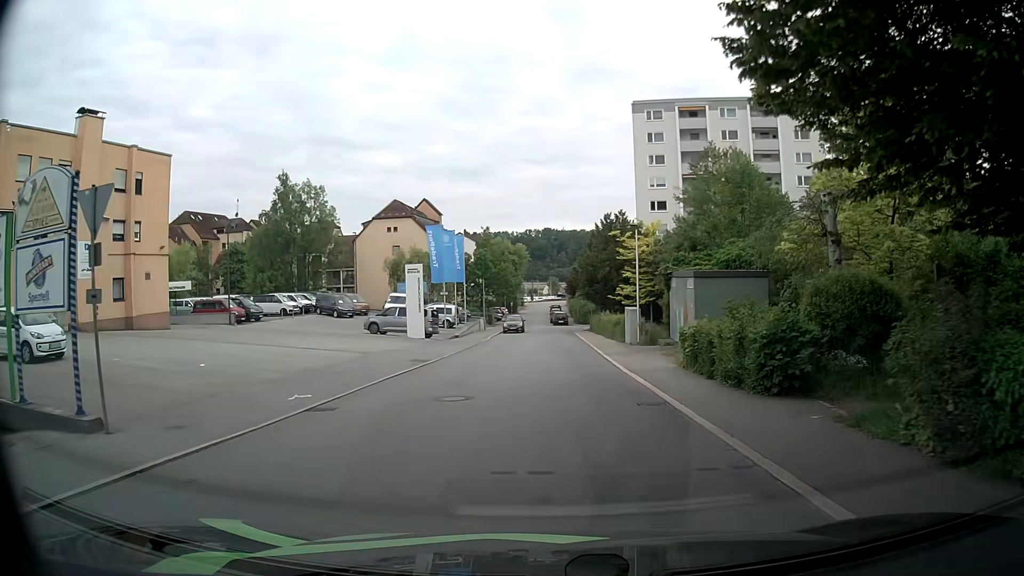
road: residential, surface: asphalt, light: Day
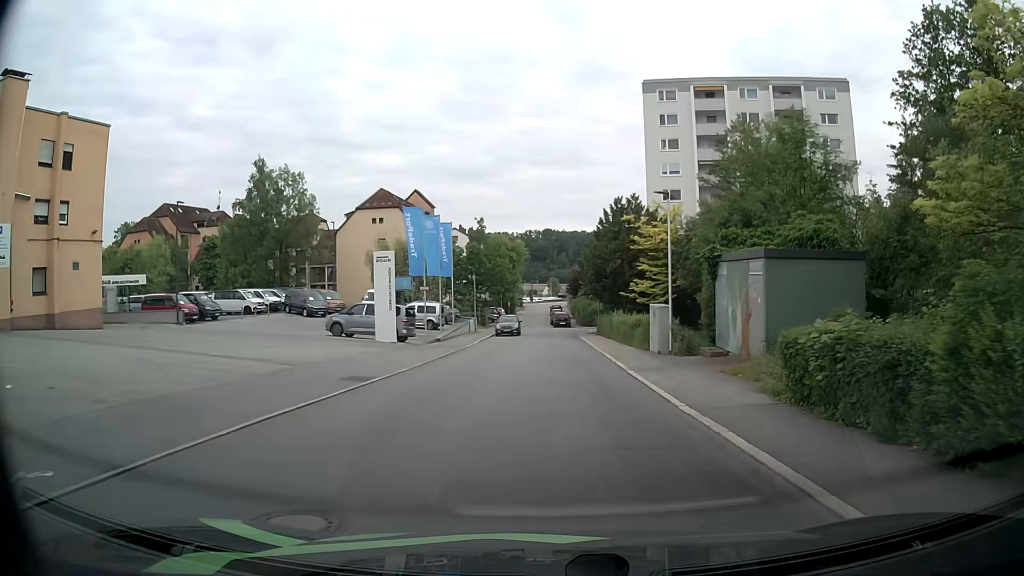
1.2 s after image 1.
(+0.1, +7.9) m; 0°
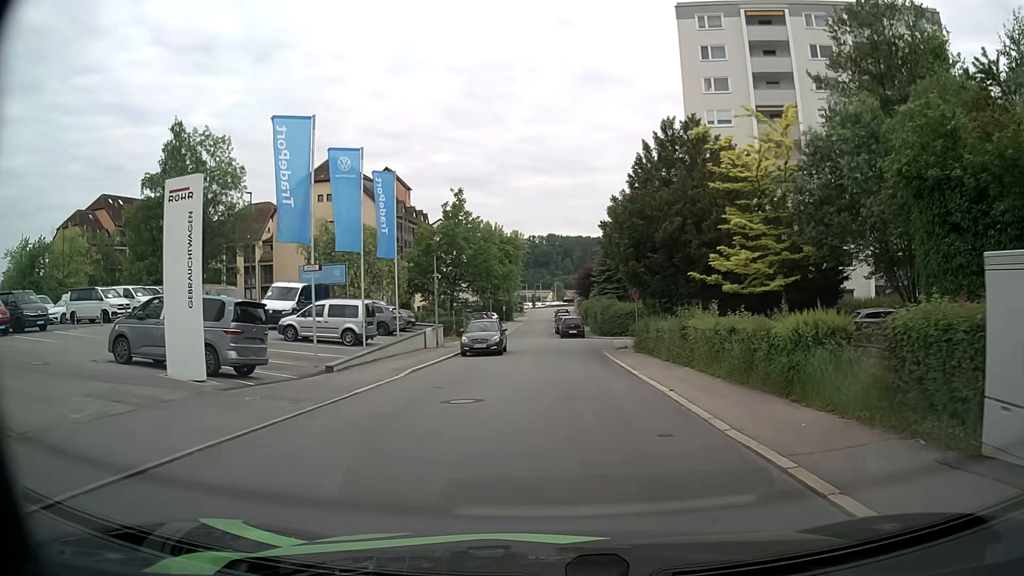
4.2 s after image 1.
(+0.3, +19.9) m; 0°
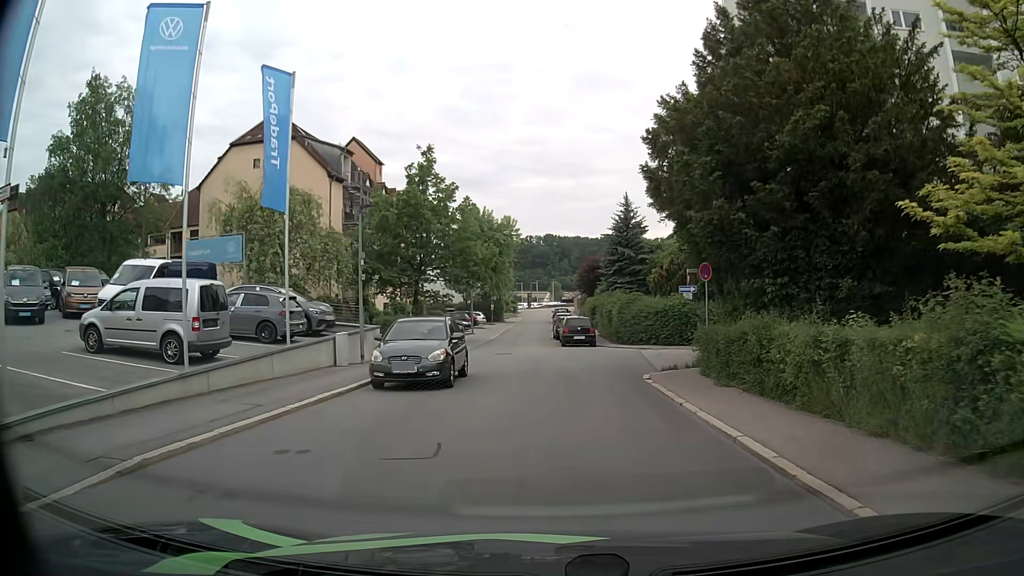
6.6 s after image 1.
(0.0, +13.5) m; 0°
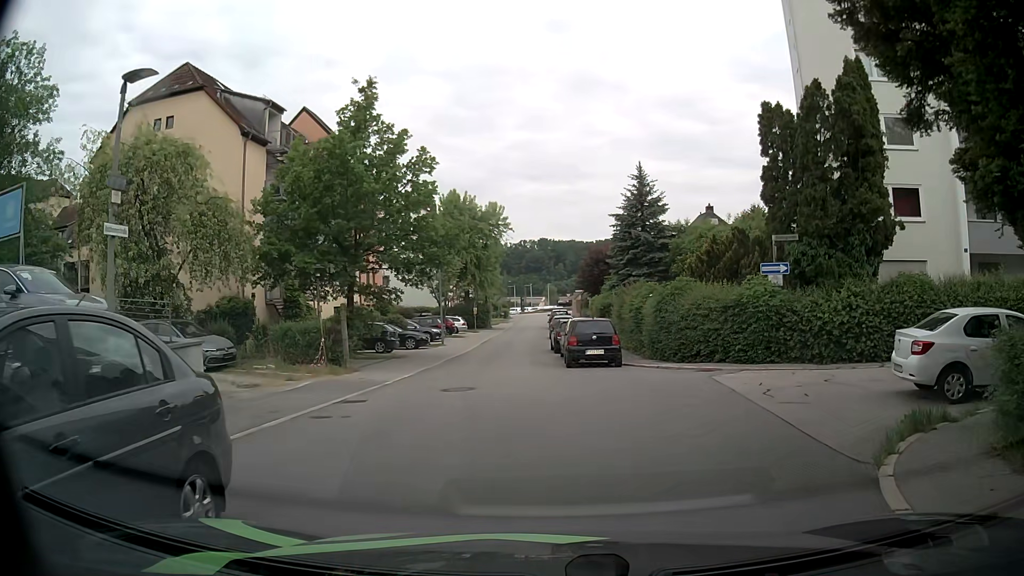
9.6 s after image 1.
(0.0, +12.6) m; +1°
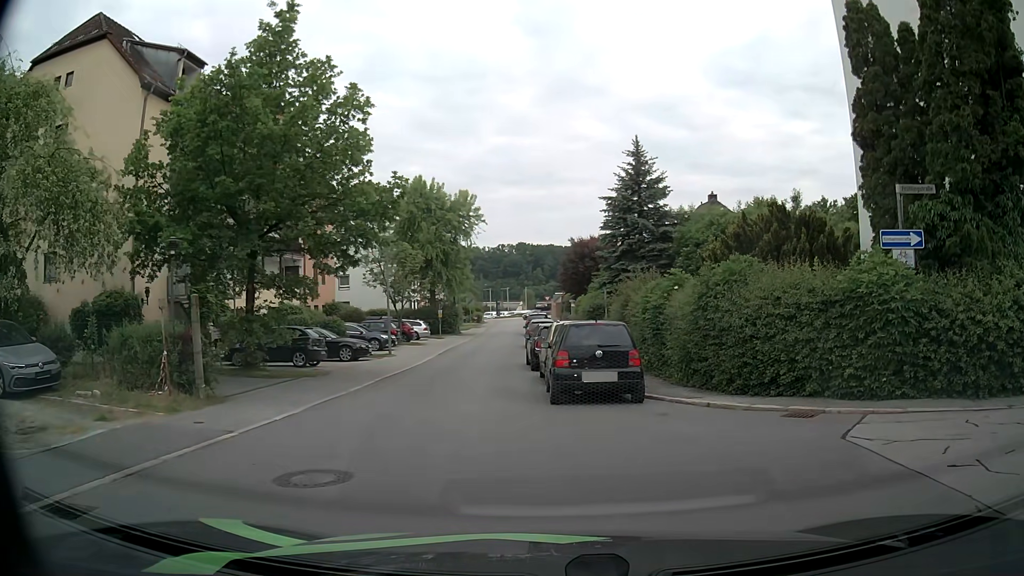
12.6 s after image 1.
(-0.1, +8.0) m; +1°
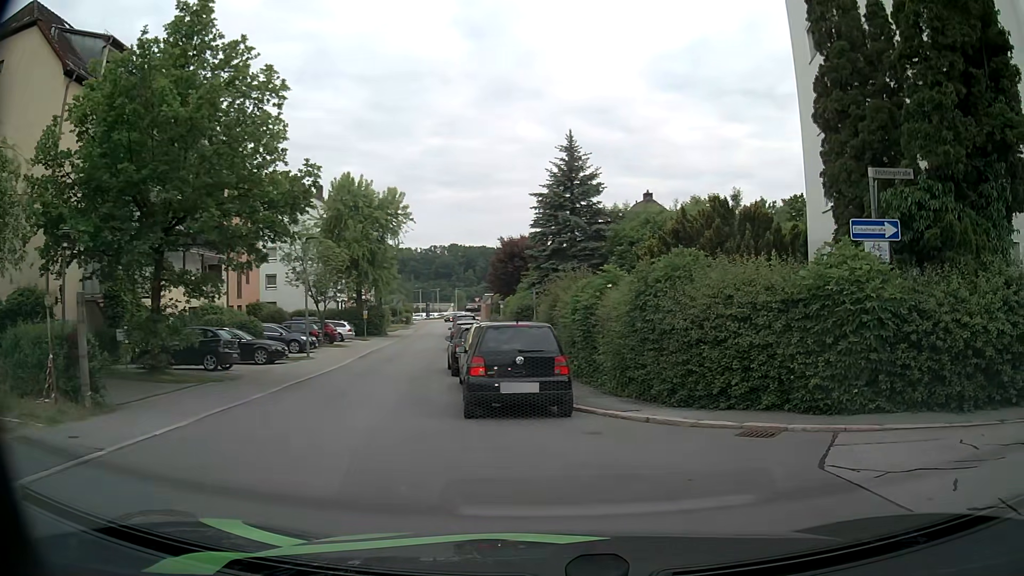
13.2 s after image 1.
(0.0, +1.6) m; +3°
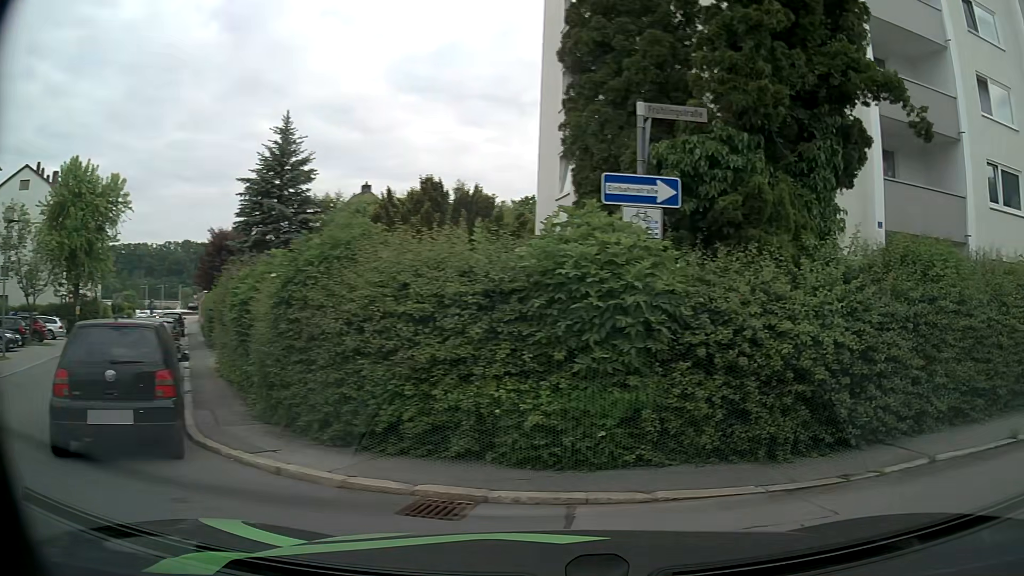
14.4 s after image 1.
(+0.7, +3.4) m; +23°
